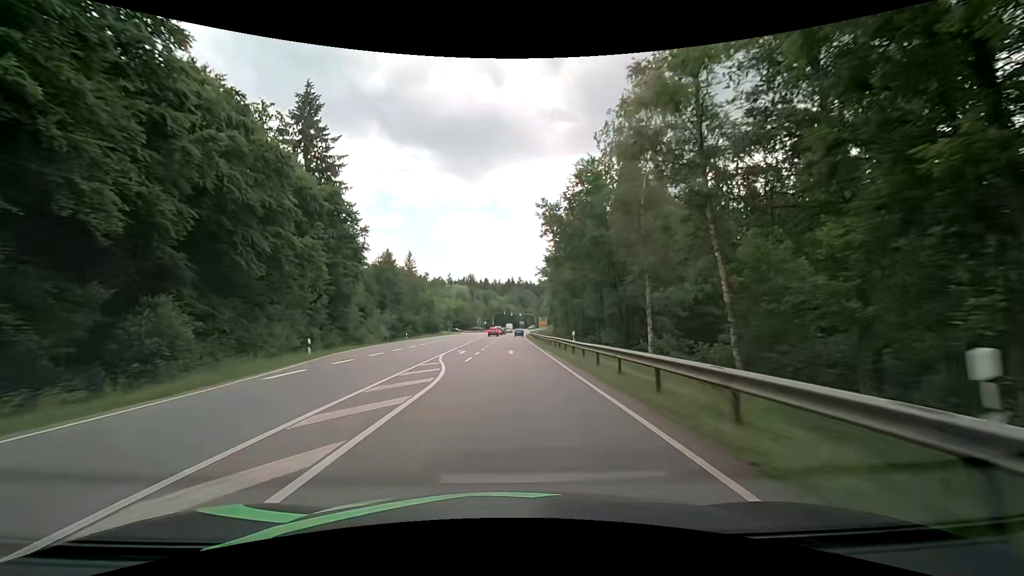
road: secondary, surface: asphalt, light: Day
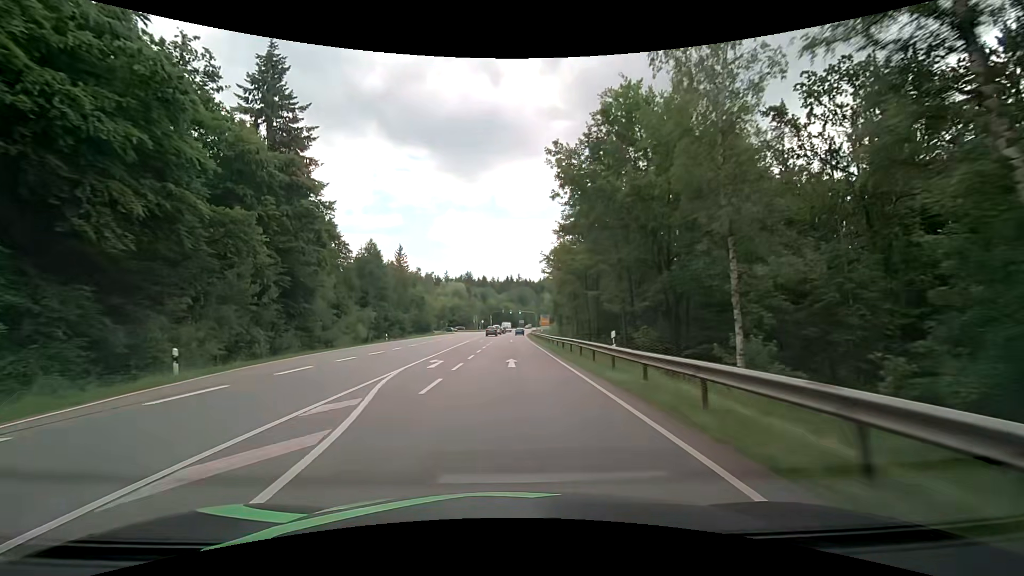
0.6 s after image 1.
(0.0, +10.8) m; -1°
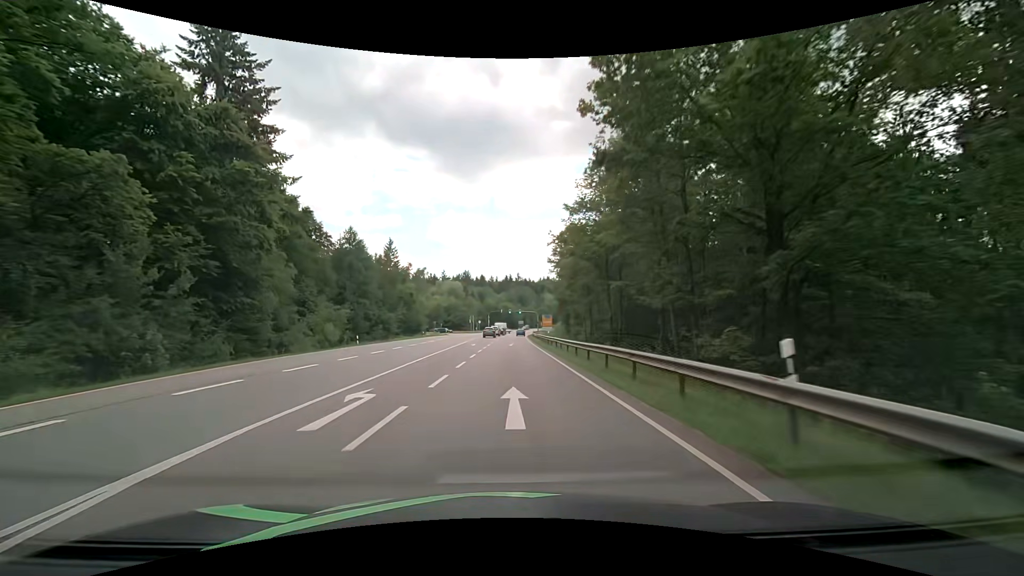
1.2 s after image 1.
(+0.1, +10.7) m; 0°
(0, +10) (0, +20) (0, +30) (0, +40) (0, +50) (+1, +60) (+1, +70) (+1, +80) (+2, +90) (+2, +100) m
